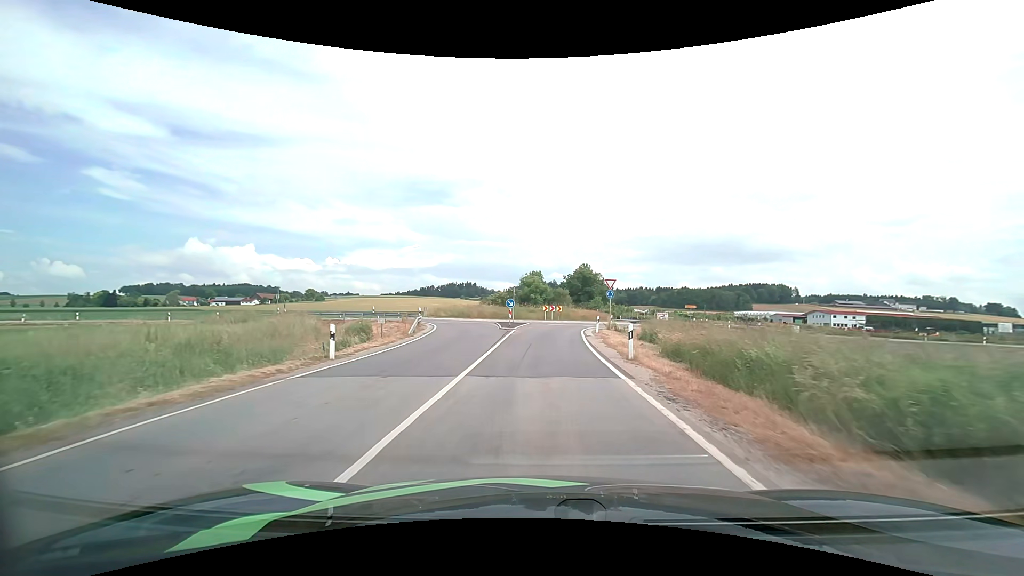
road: tertiary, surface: asphalt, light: Day
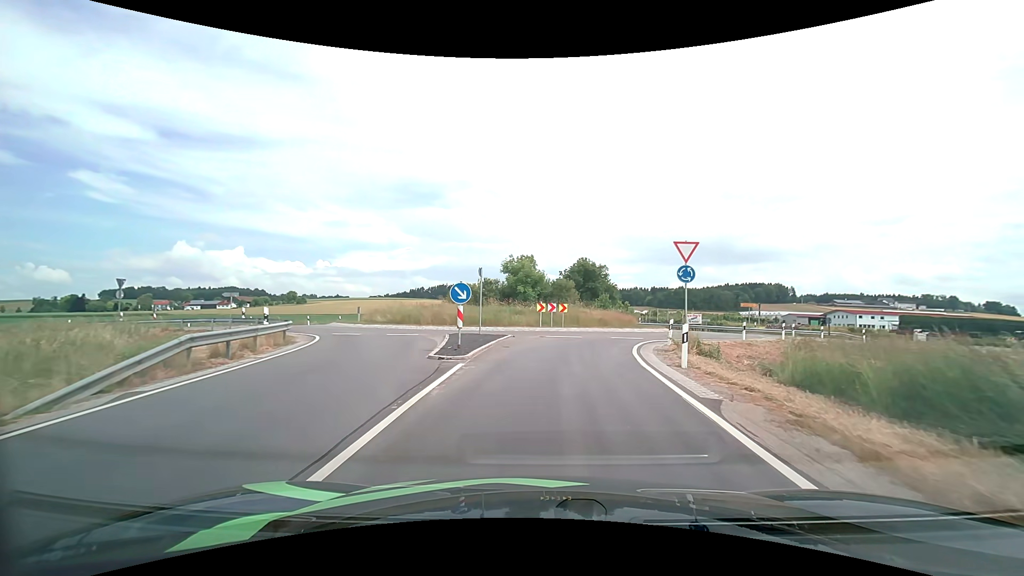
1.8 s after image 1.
(+0.1, +19.2) m; +1°
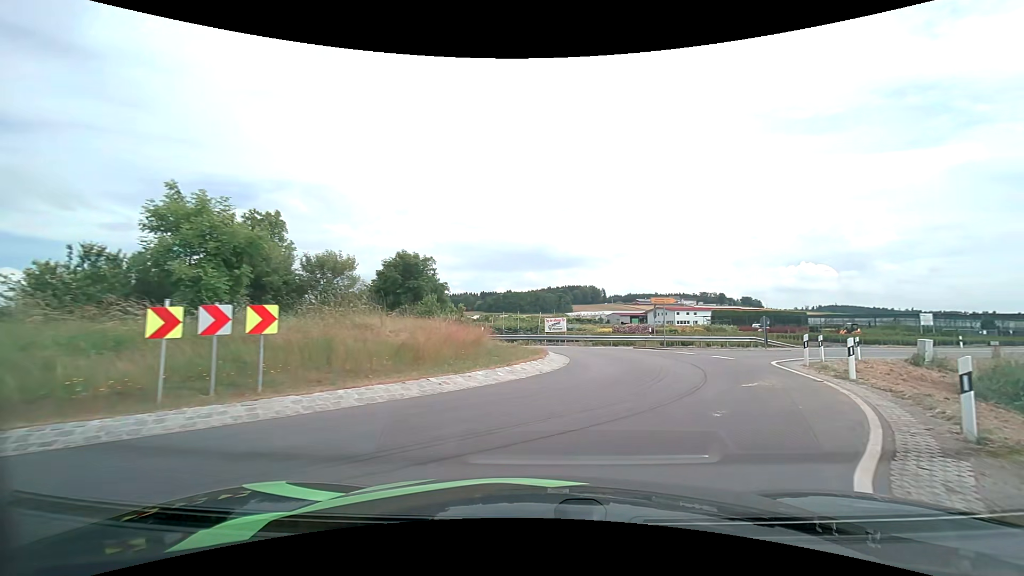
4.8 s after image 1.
(+2.9, +21.9) m; +19°
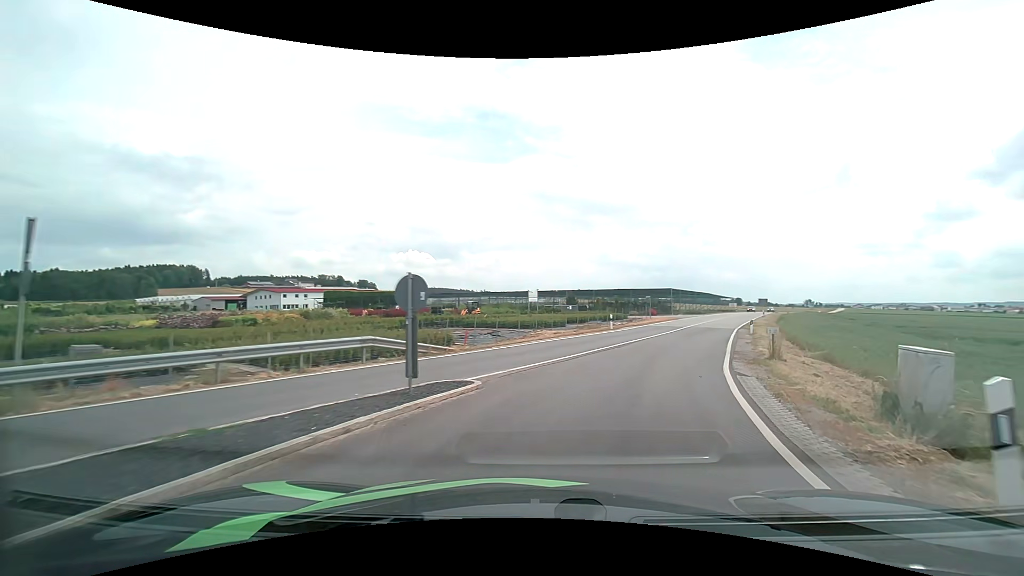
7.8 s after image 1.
(+8.5, +23.3) m; +42°
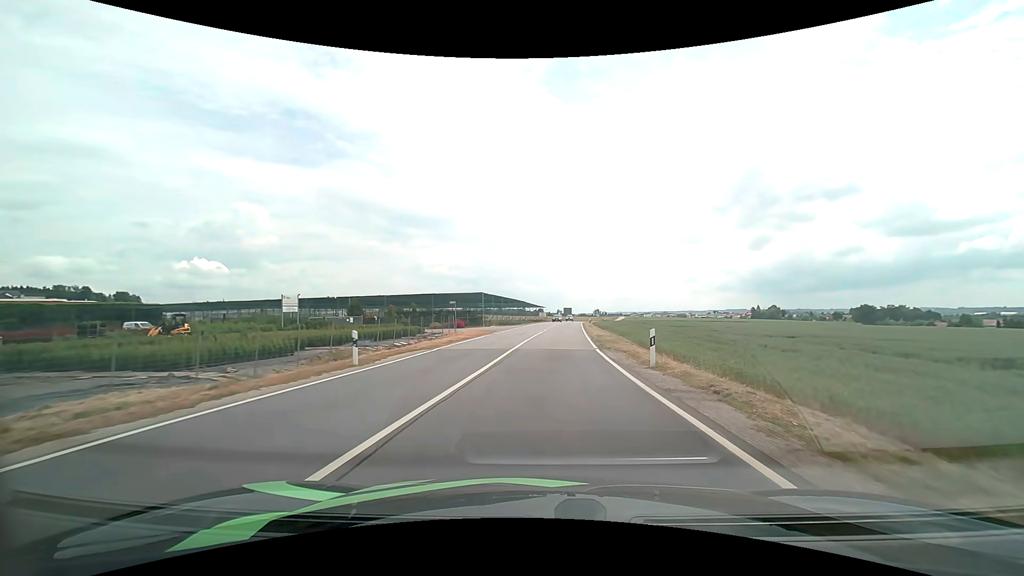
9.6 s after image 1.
(+4.2, +18.9) m; +21°
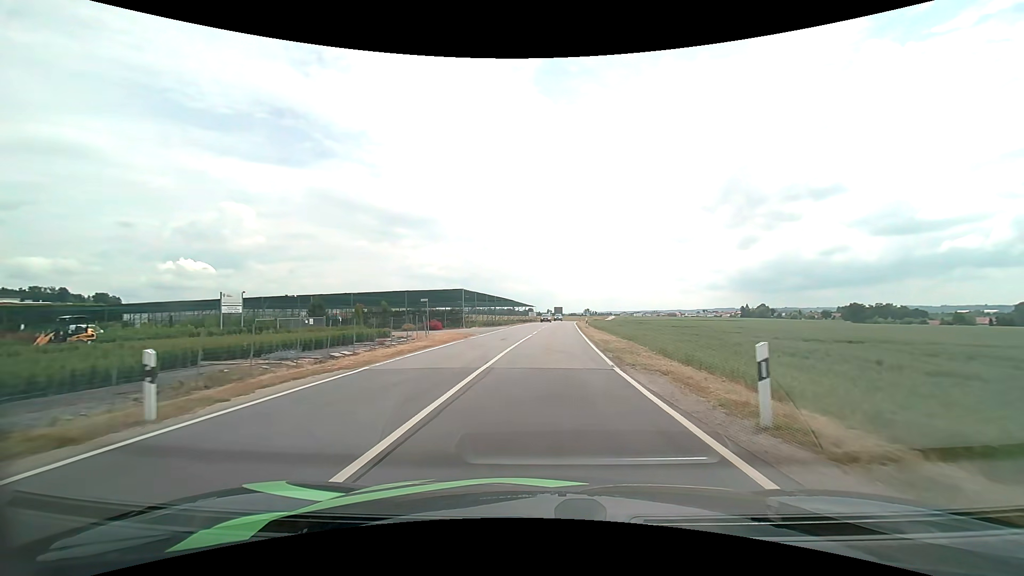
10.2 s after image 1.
(+0.1, +7.3) m; +1°
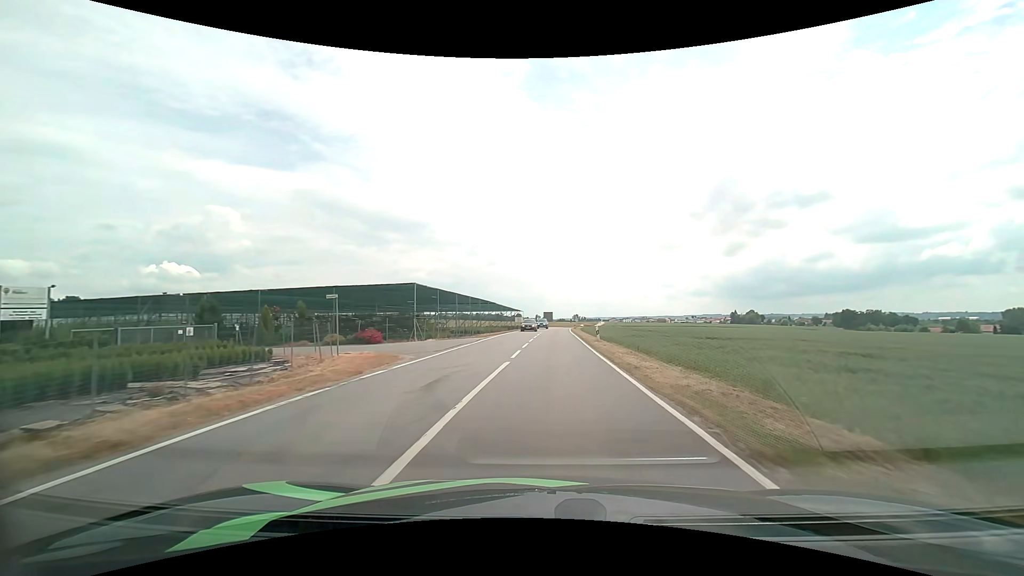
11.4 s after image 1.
(+0.1, +15.4) m; +1°
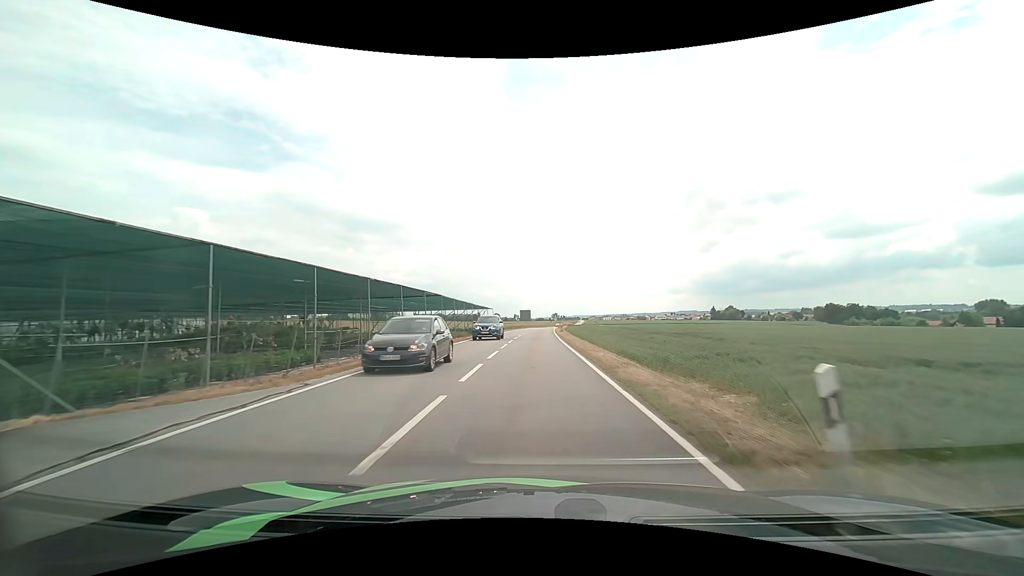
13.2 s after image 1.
(+0.8, +25.4) m; +2°
